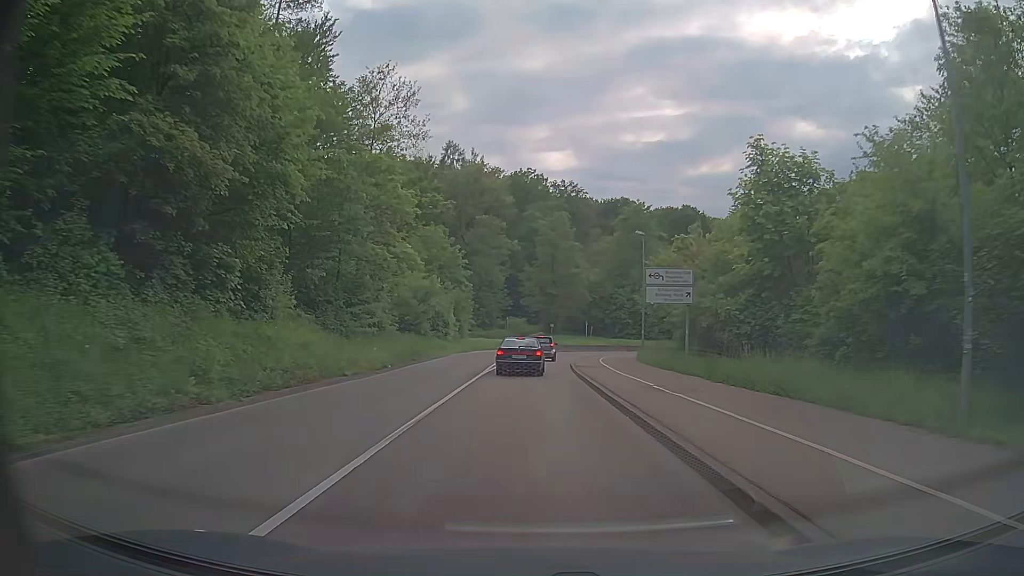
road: secondary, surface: asphalt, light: Day
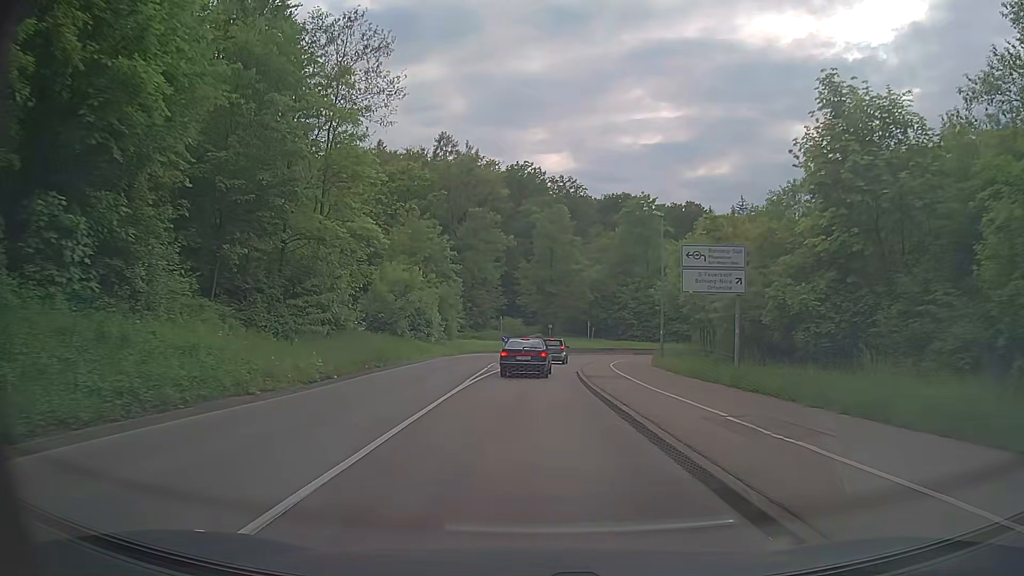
(-0.1, +7.3) m; 0°
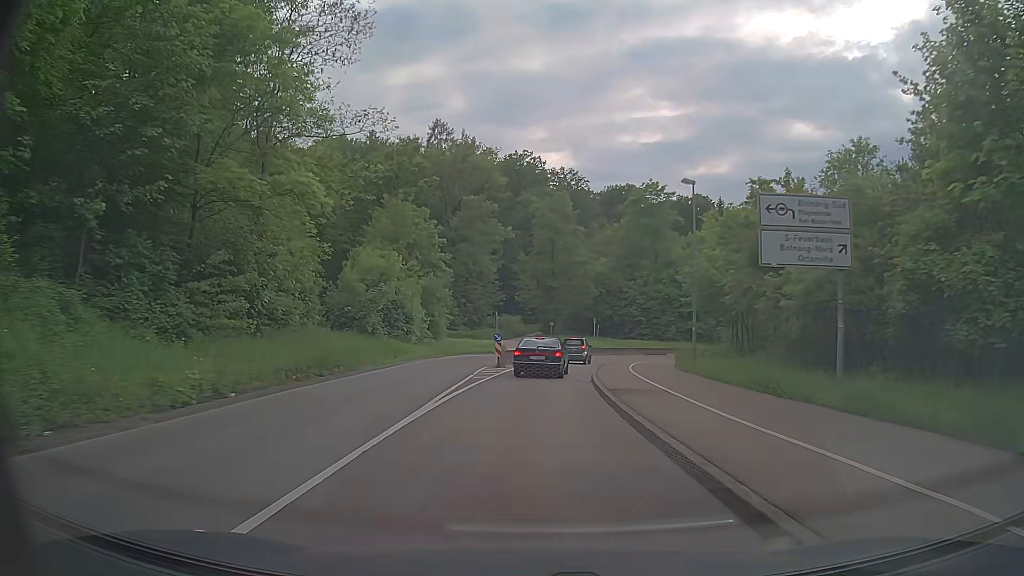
(0.0, +7.3) m; 0°
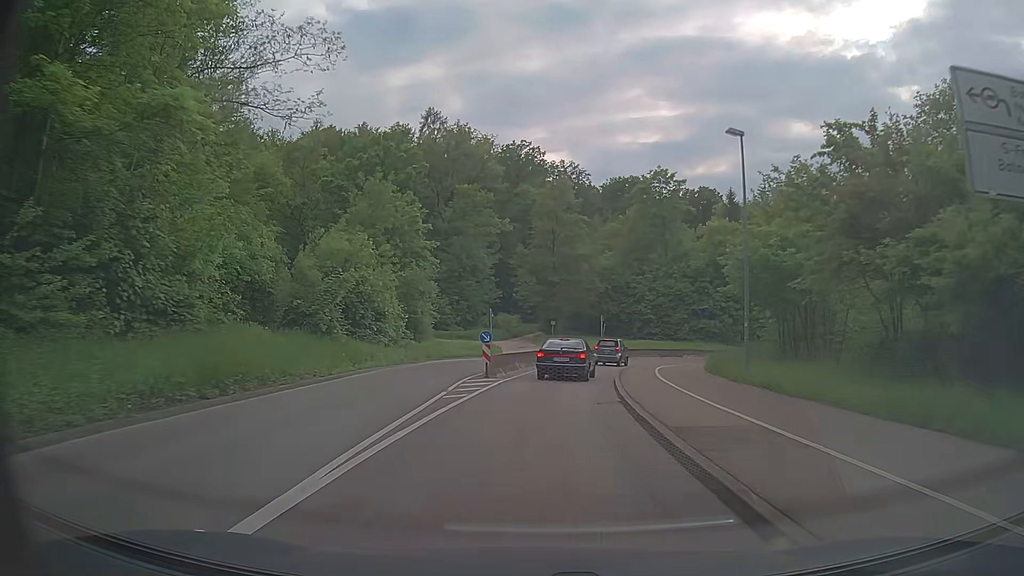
(0.0, +7.2) m; 0°
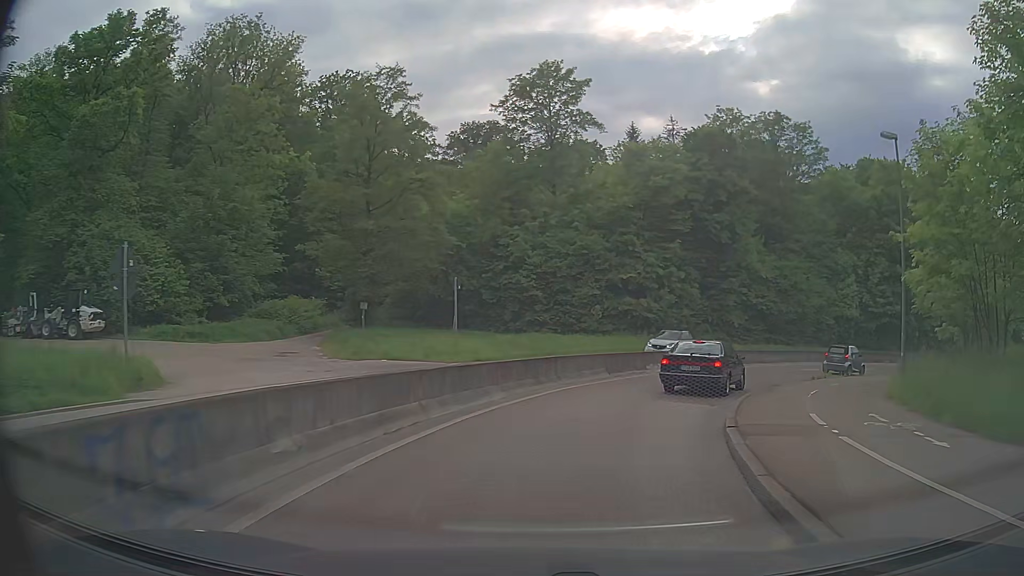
(+2.5, +32.7) m; +13°
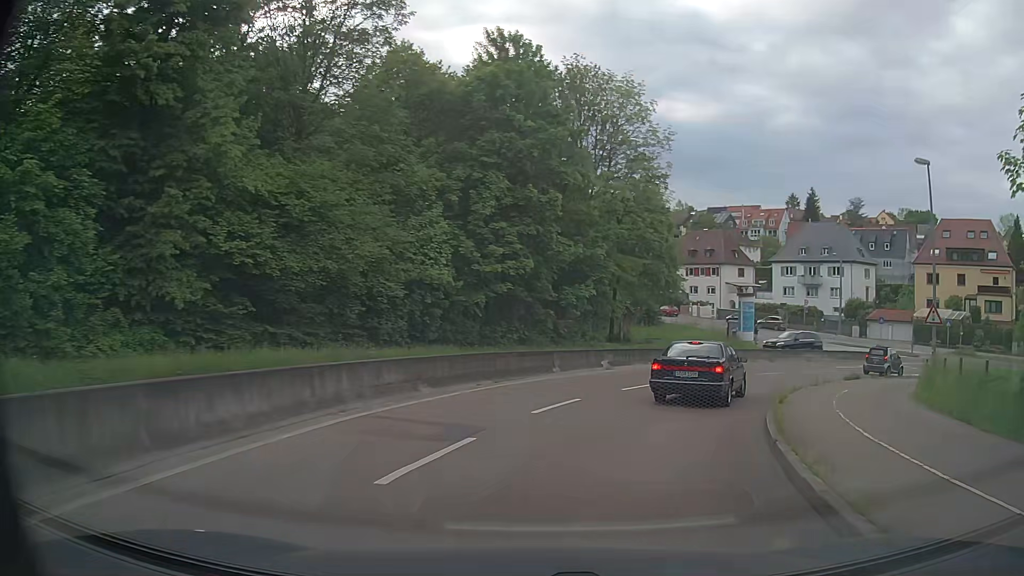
(+10.0, +27.7) m; +41°
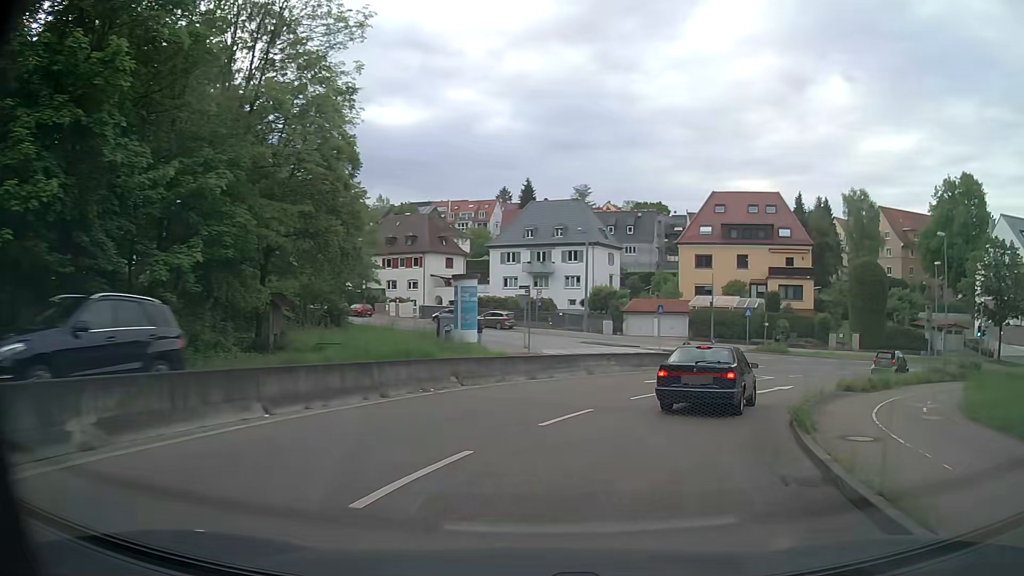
(+3.9, +17.4) m; +25°
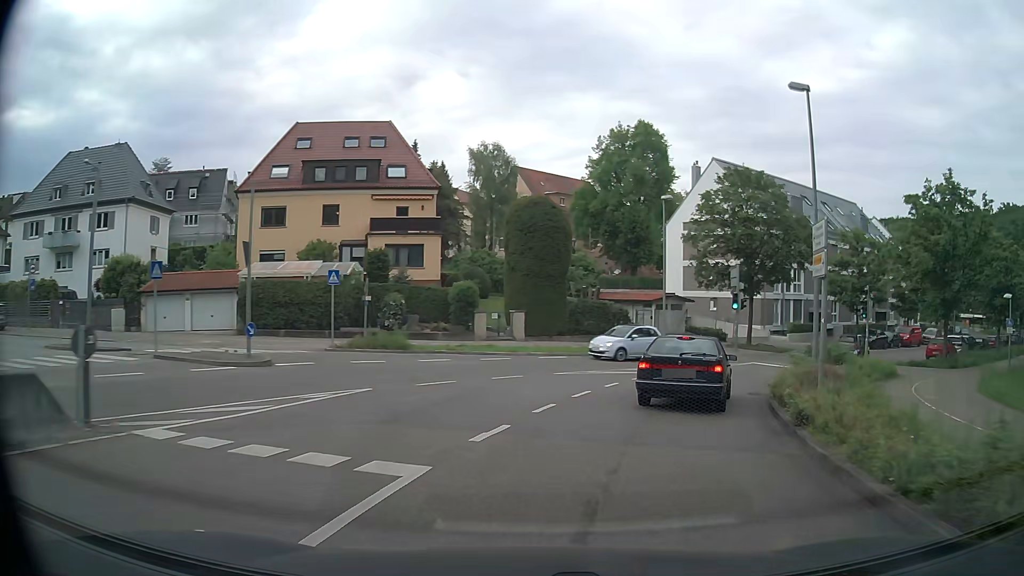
(+7.0, +22.4) m; +35°
(+1, +10) (+4, +19) (+10, +28) (+17, +35) (+24, +41) (+32, +47) (+40, +54) (+48, +60) (+56, +66) (+64, +72) m
